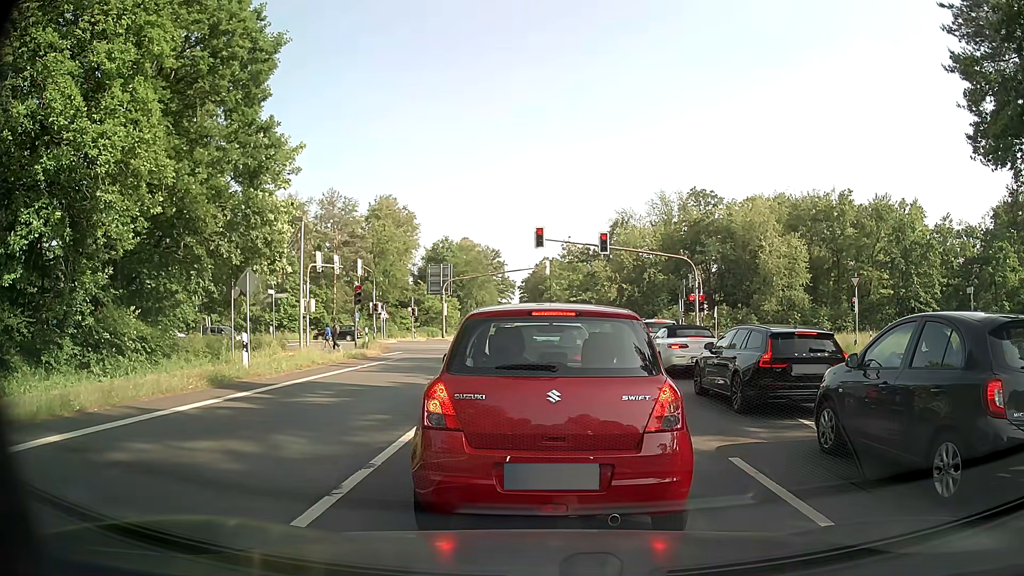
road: primary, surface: asphalt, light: Day
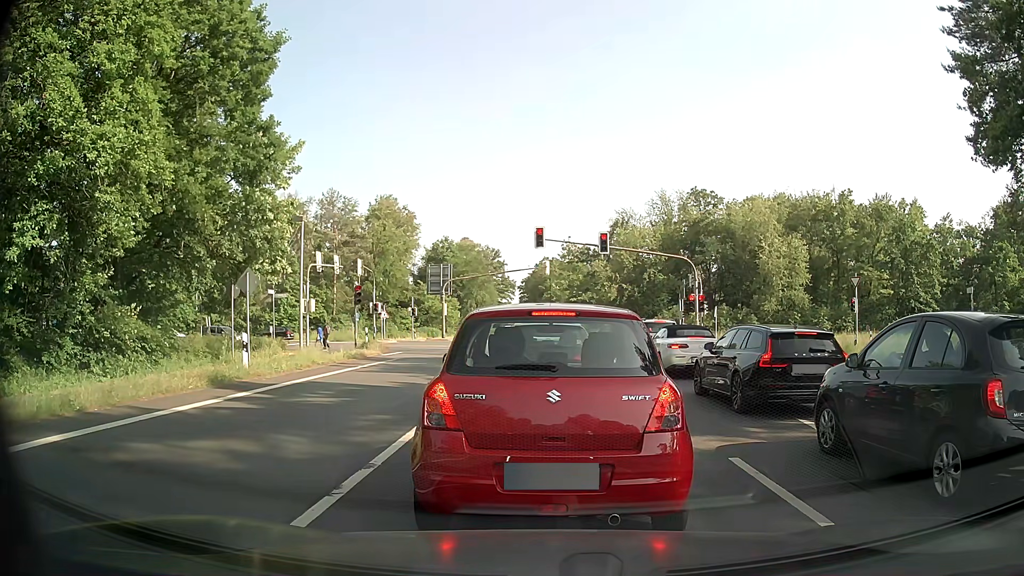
(0.0, 0.0) m; 0°
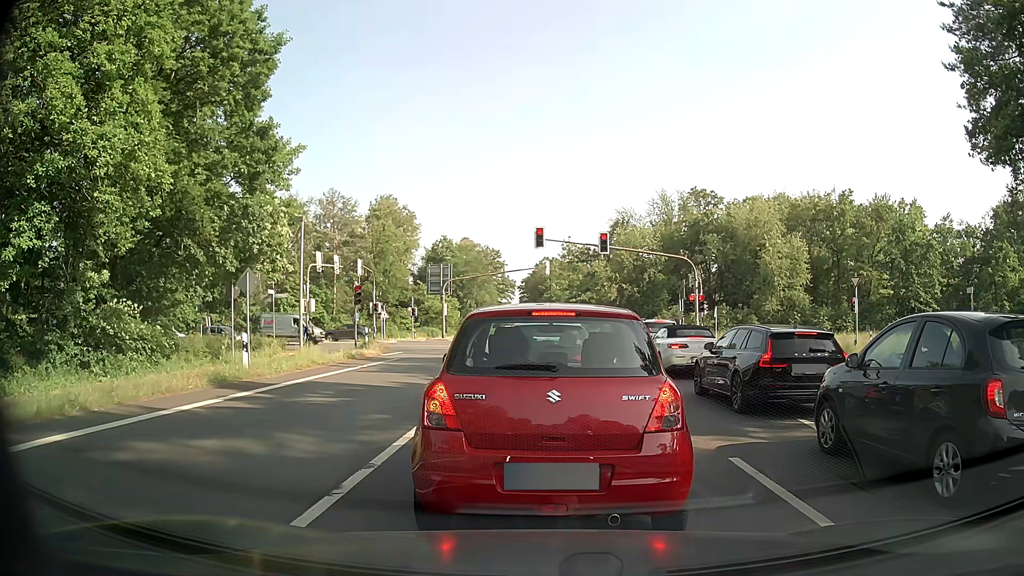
(0.0, 0.0) m; 0°
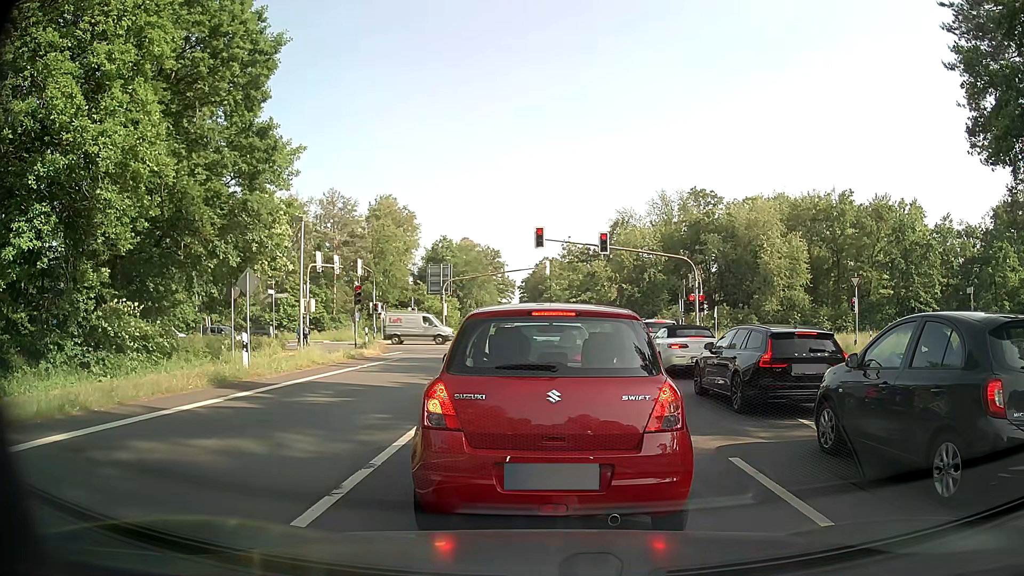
(0.0, 0.0) m; 0°
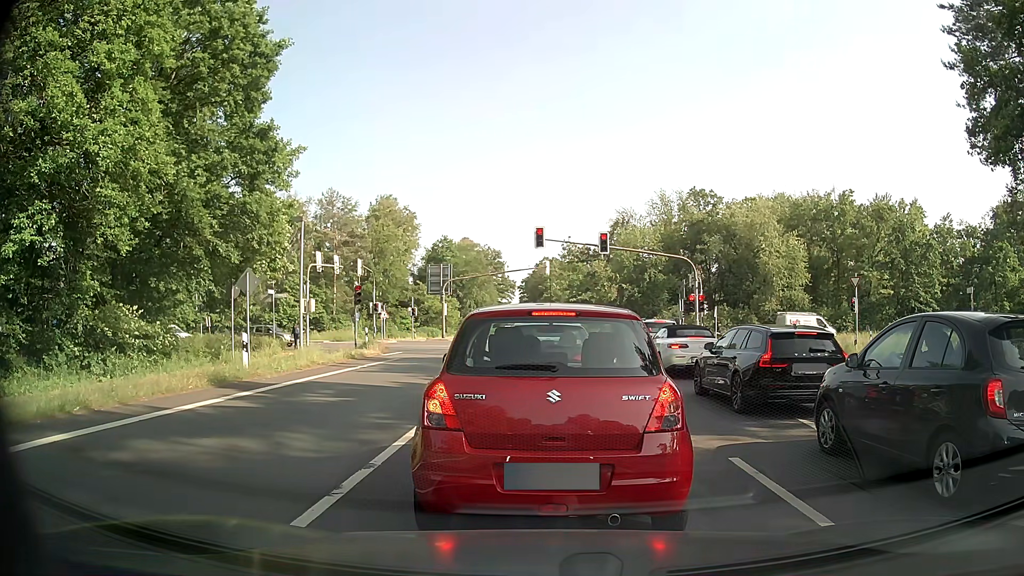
(0.0, 0.0) m; 0°
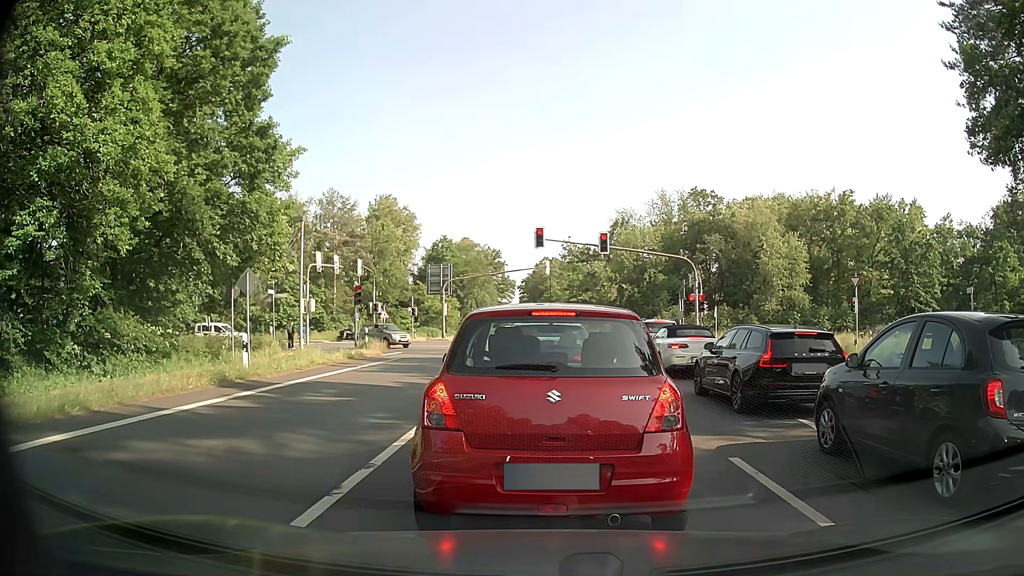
(0.0, 0.0) m; 0°
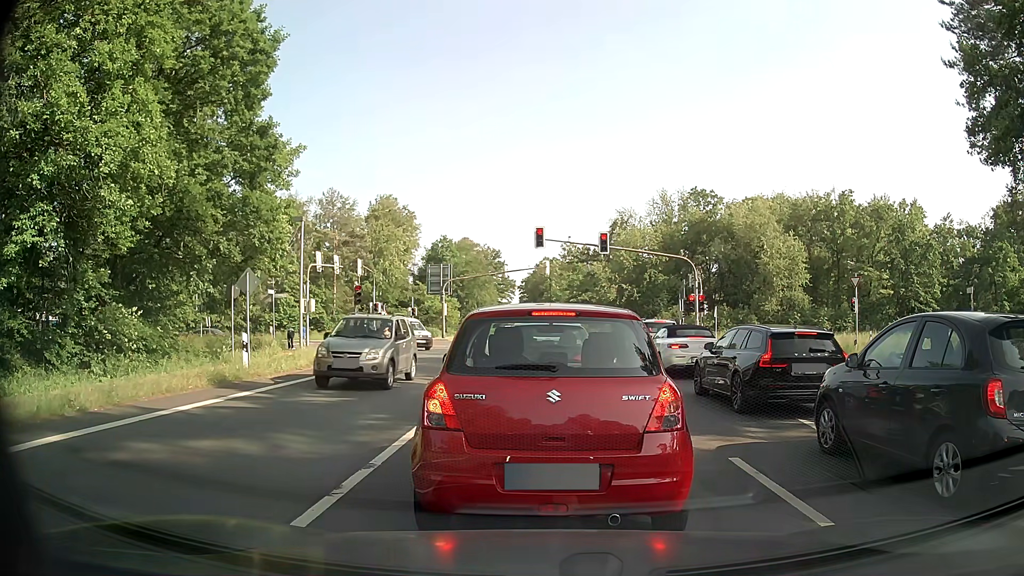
(0.0, 0.0) m; 0°
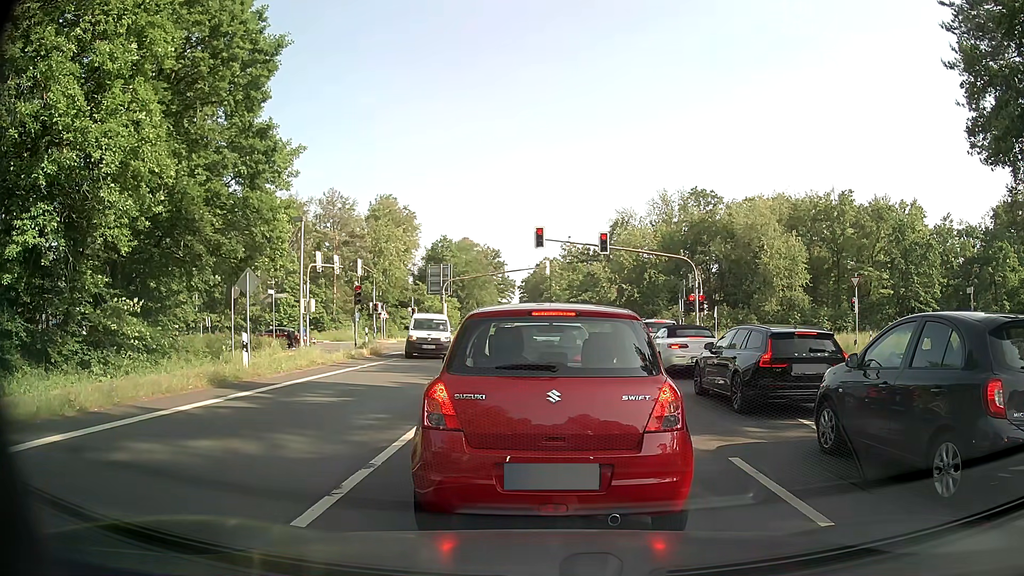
(0.0, 0.0) m; 0°
